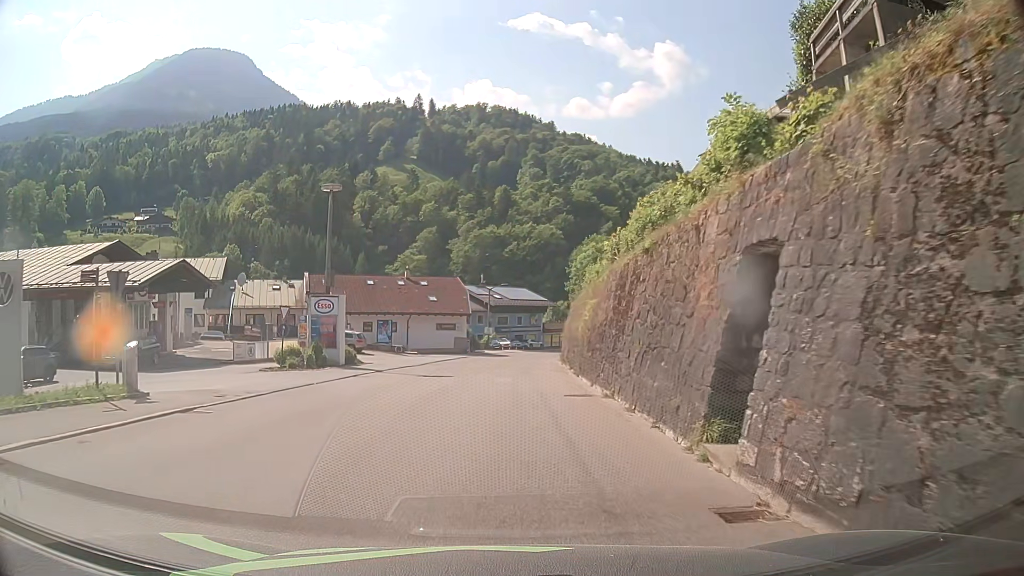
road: tertiary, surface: asphalt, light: Day
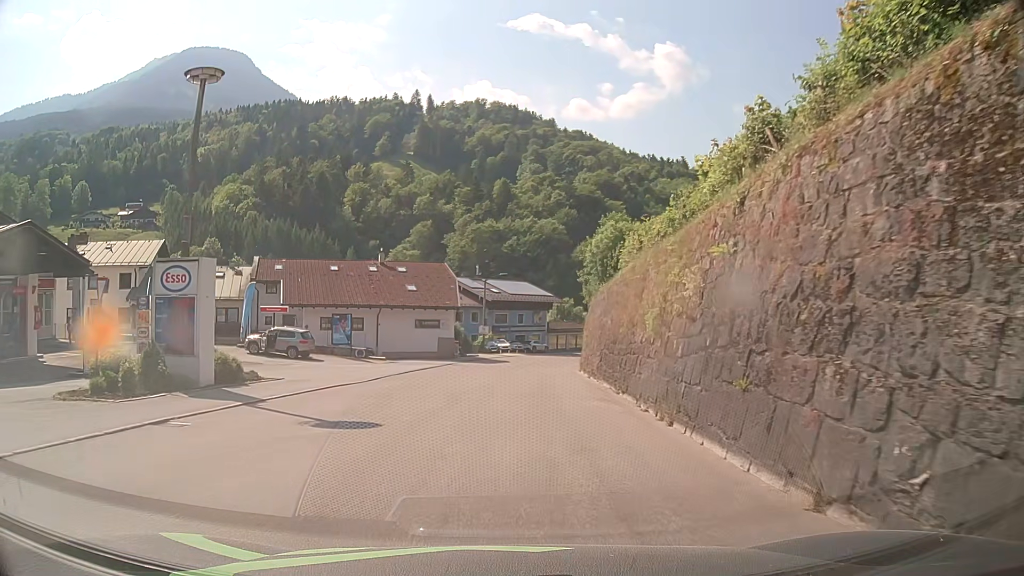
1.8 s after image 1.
(0.0, +14.5) m; 0°
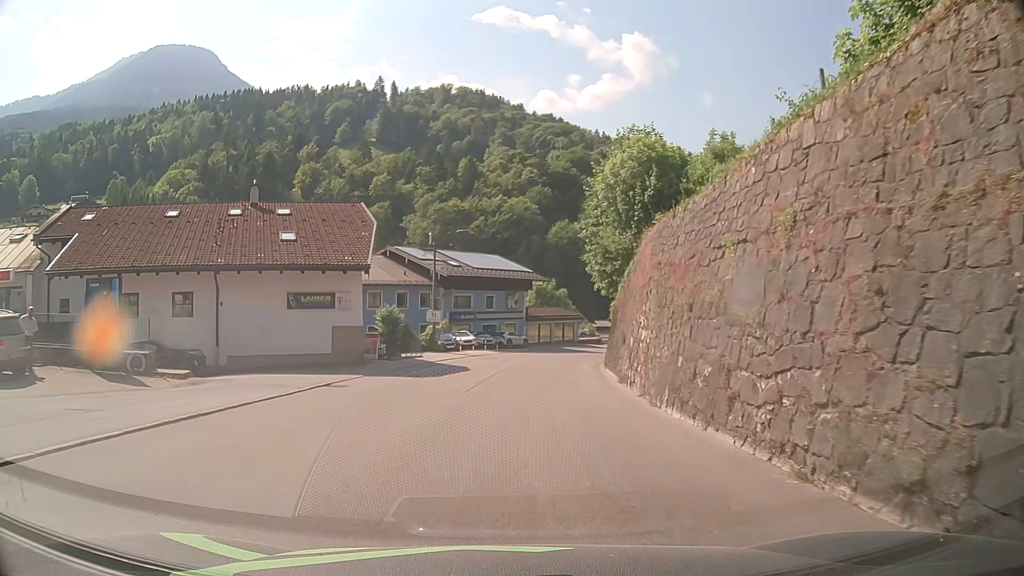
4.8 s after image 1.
(+0.6, +23.6) m; +3°
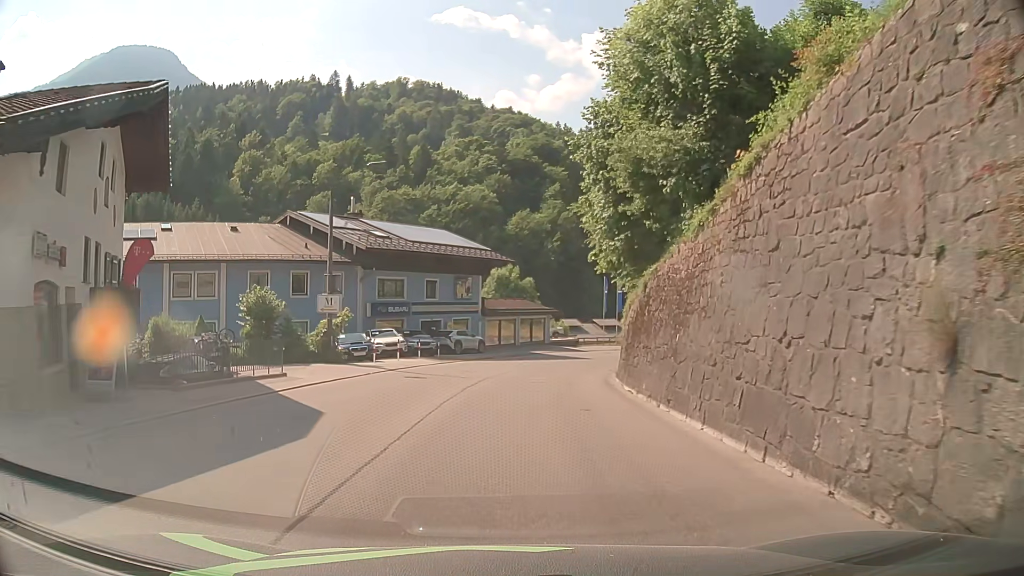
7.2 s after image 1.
(+0.5, +18.1) m; +4°
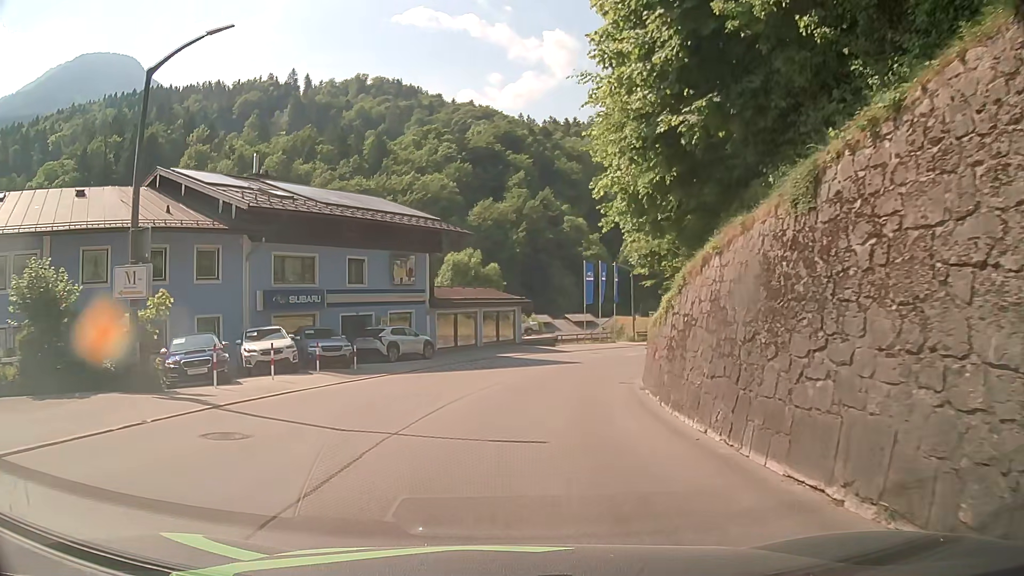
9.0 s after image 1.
(+0.3, +13.3) m; +2°
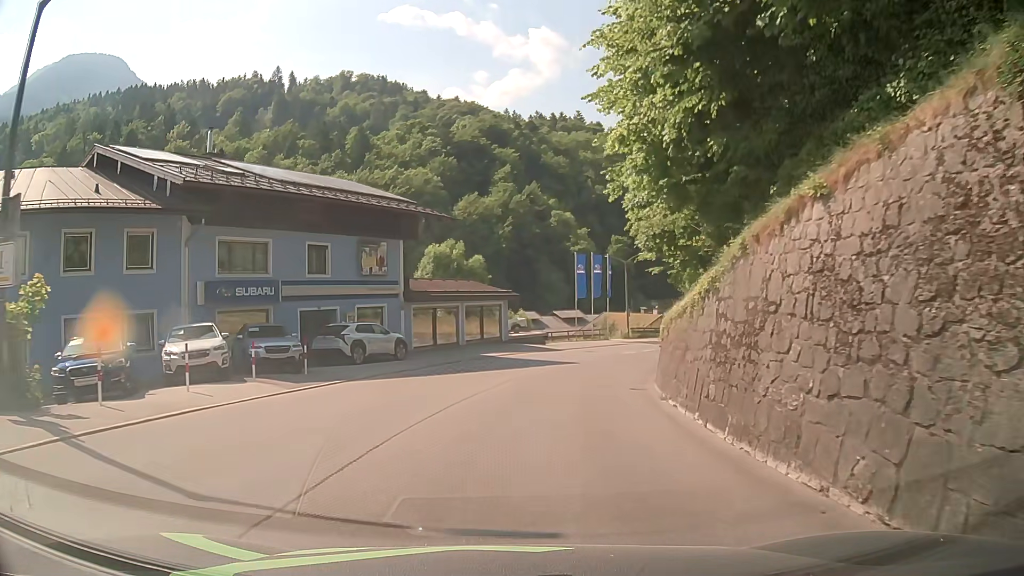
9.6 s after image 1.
(0.0, +4.5) m; +1°
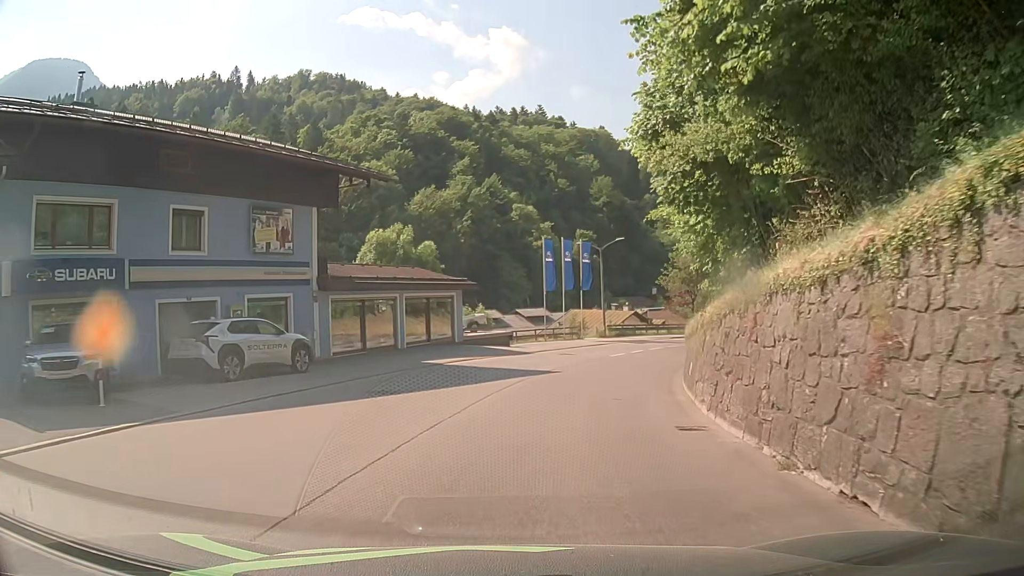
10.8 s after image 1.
(+0.2, +9.0) m; +3°
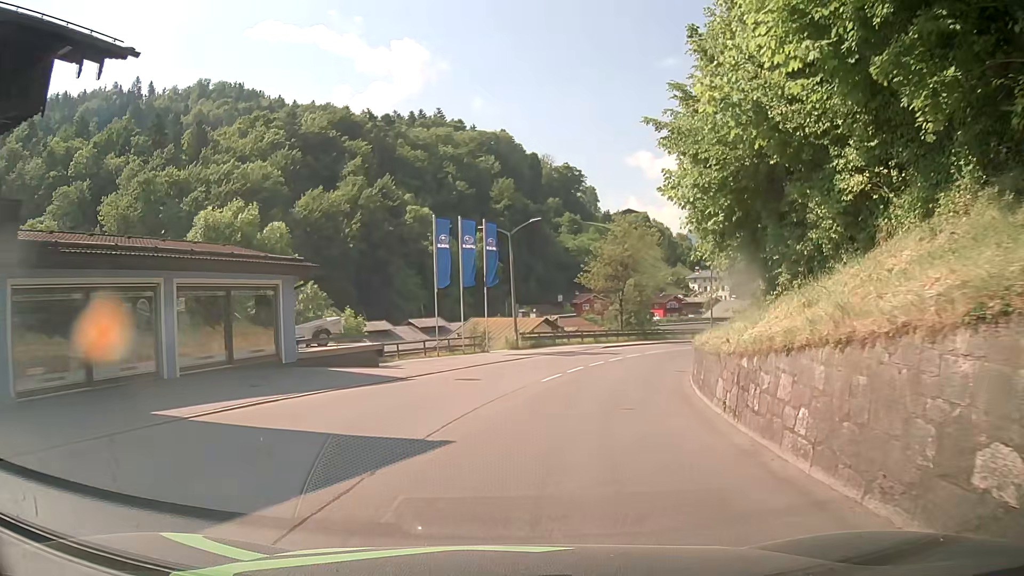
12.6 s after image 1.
(+1.0, +13.5) m; +10°
